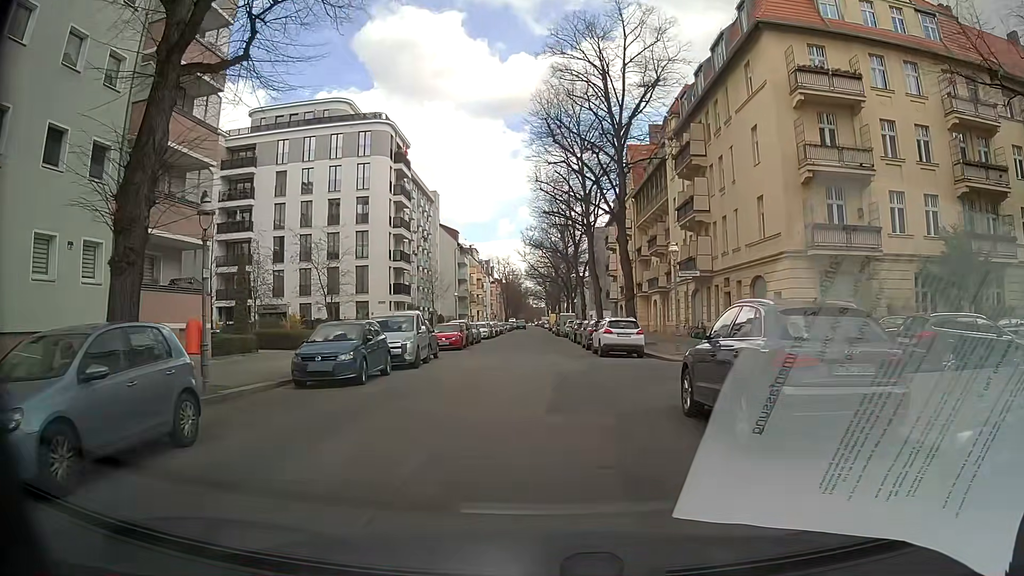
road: residential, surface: asphalt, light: Day
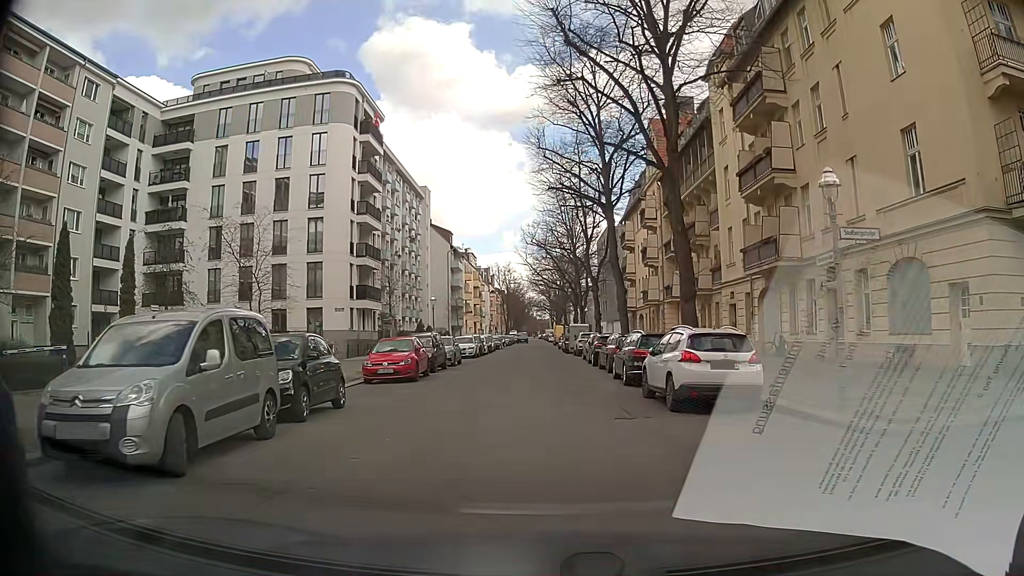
(-0.5, +13.8) m; -1°
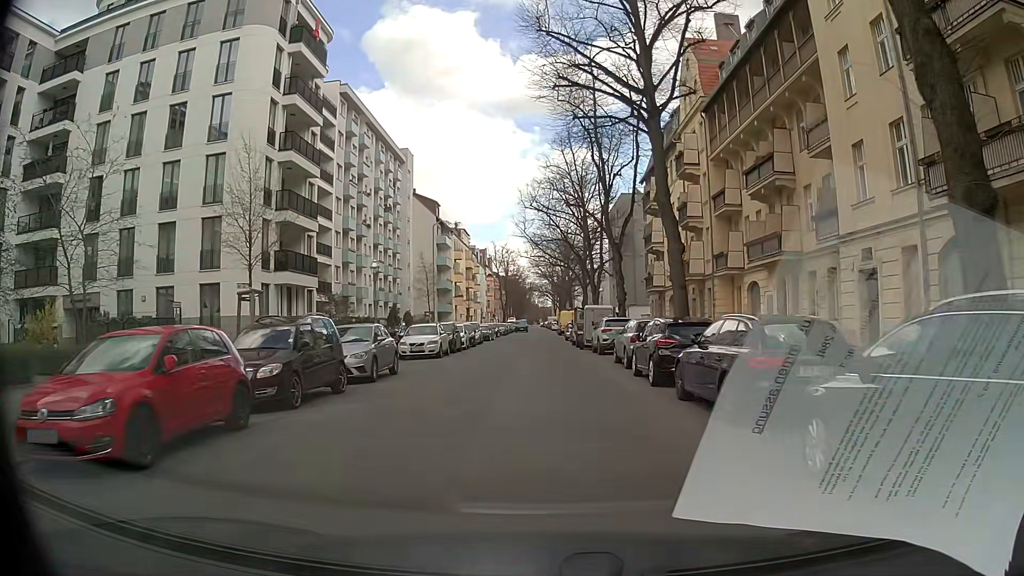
(-0.4, +16.0) m; -2°
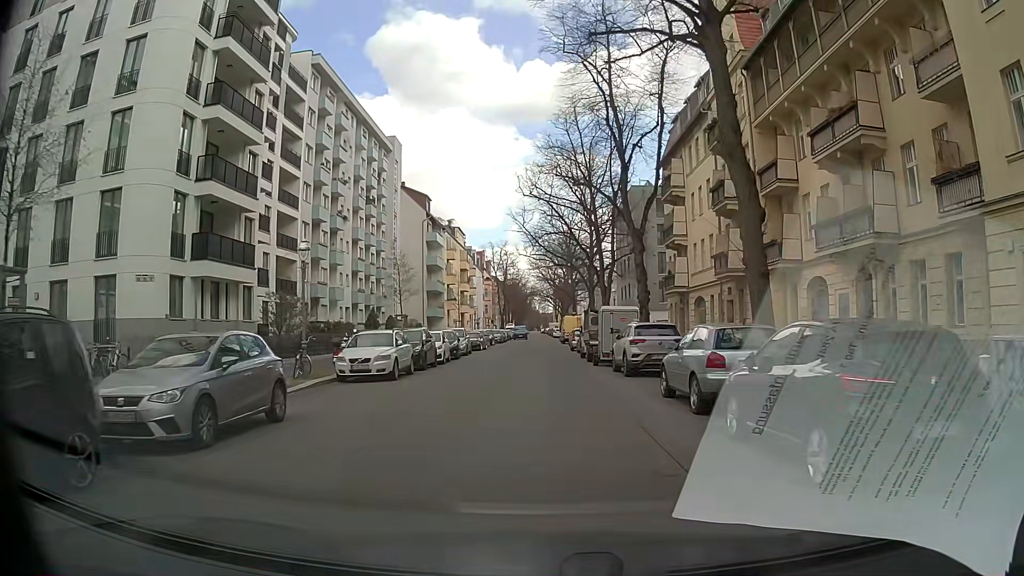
(0.0, +8.8) m; 0°
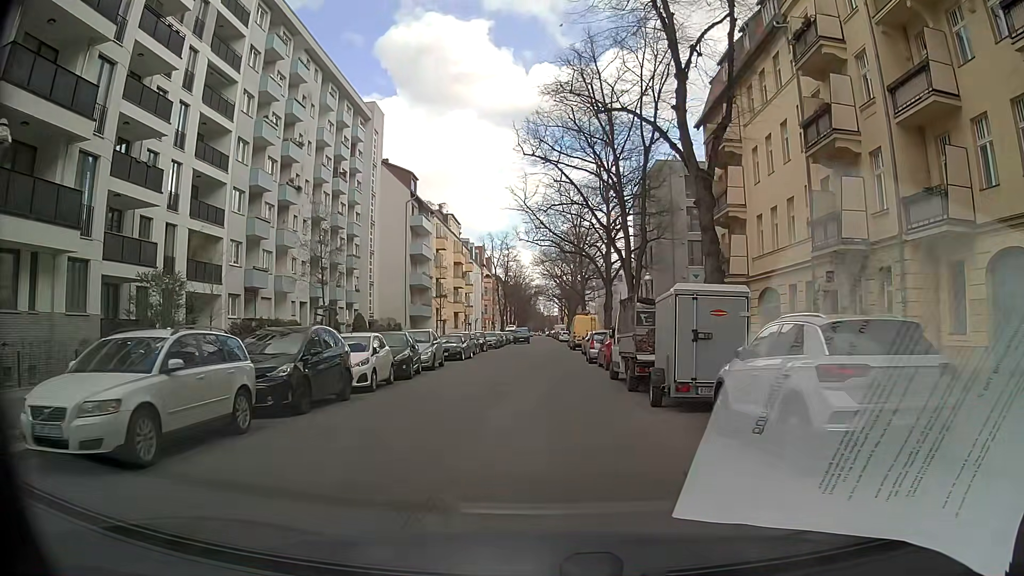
(+0.1, +13.0) m; 0°
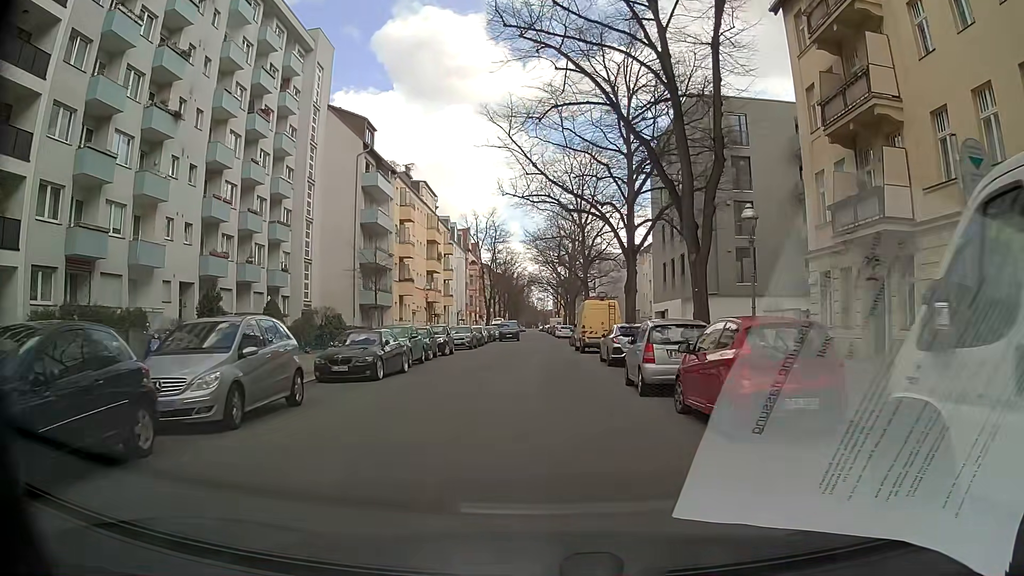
(0.0, +16.8) m; +1°
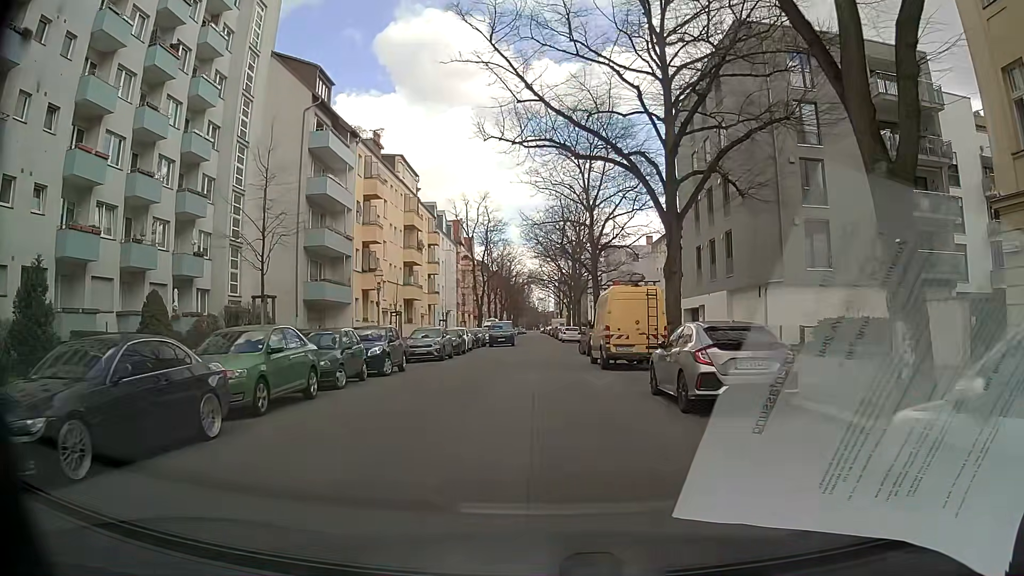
(+0.1, +12.3) m; +1°
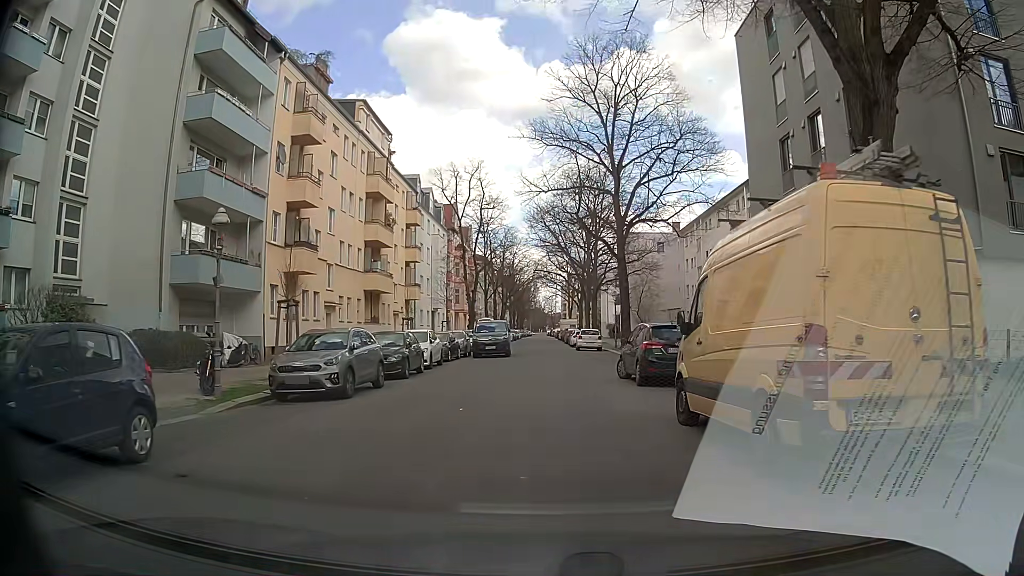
(-0.3, +15.6) m; -2°
(0, +10) (0, +20) (+1, +30) (+1, +40) (0, +50) (0, +60) (0, +70) (0, +80) (0, +90) (0, +100) m
